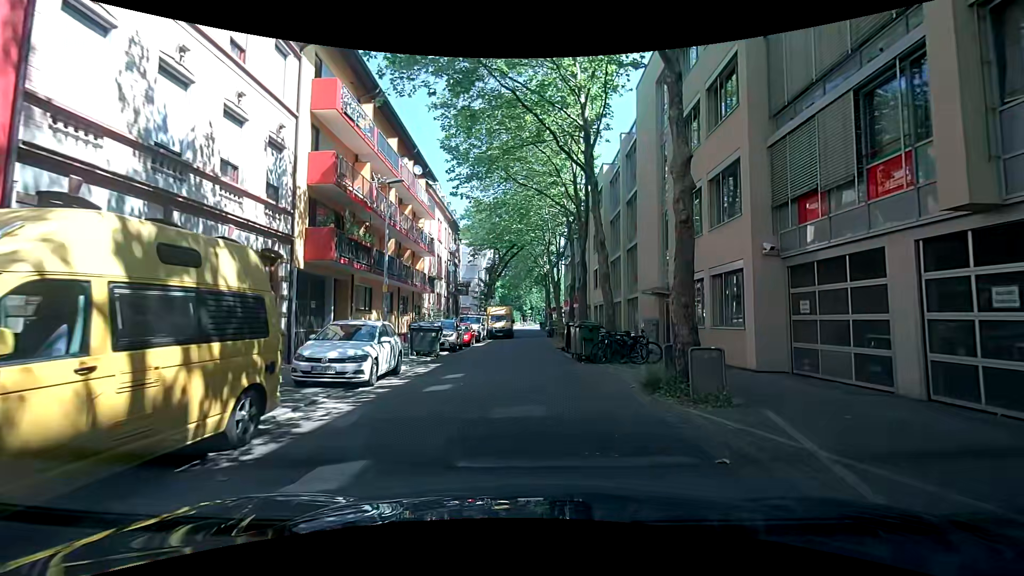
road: residential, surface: asphalt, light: Day
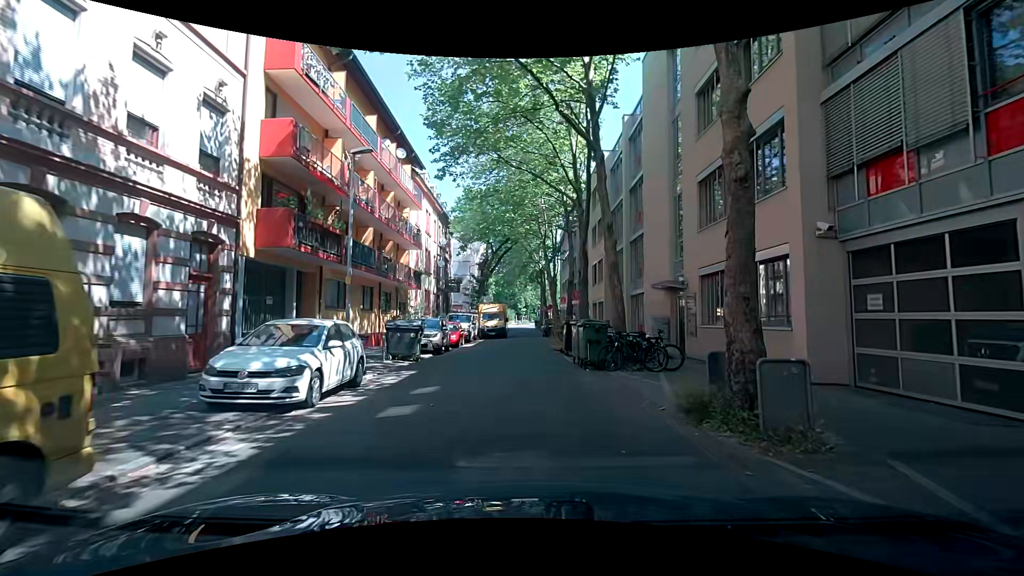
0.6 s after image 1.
(0.0, +2.8) m; -2°
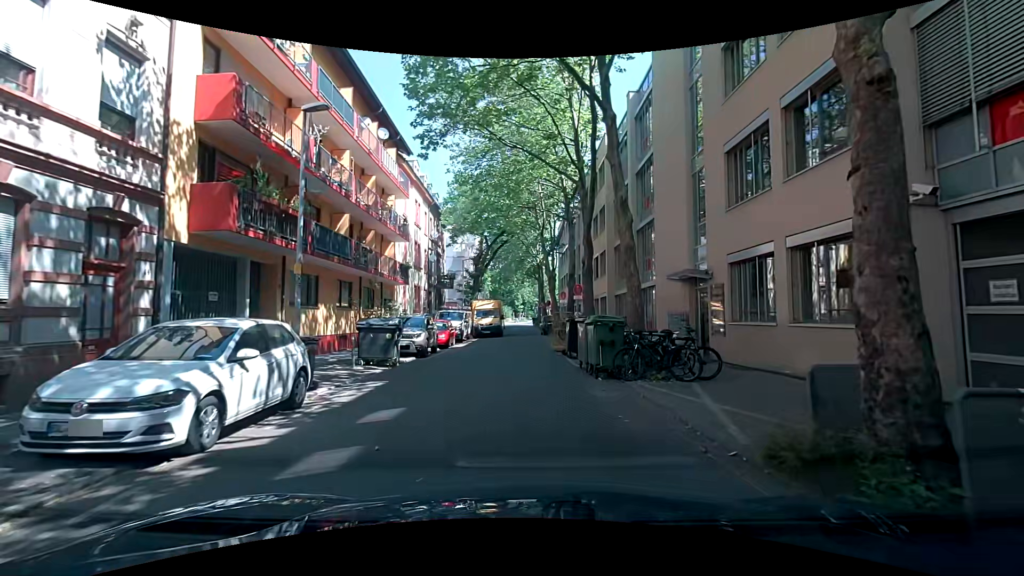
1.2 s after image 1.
(+0.1, +2.7) m; +1°
